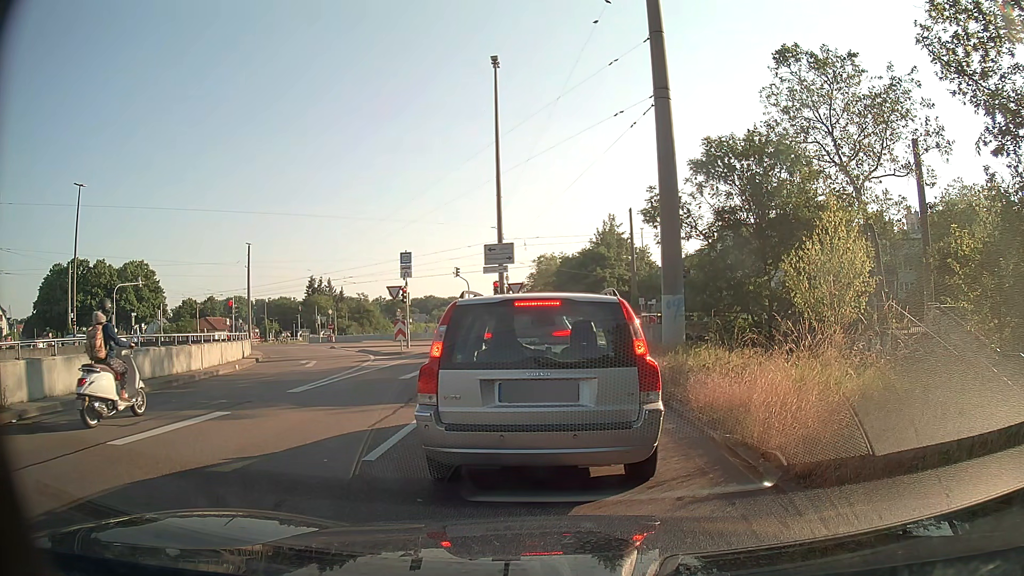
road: trunk_link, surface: asphalt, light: Day
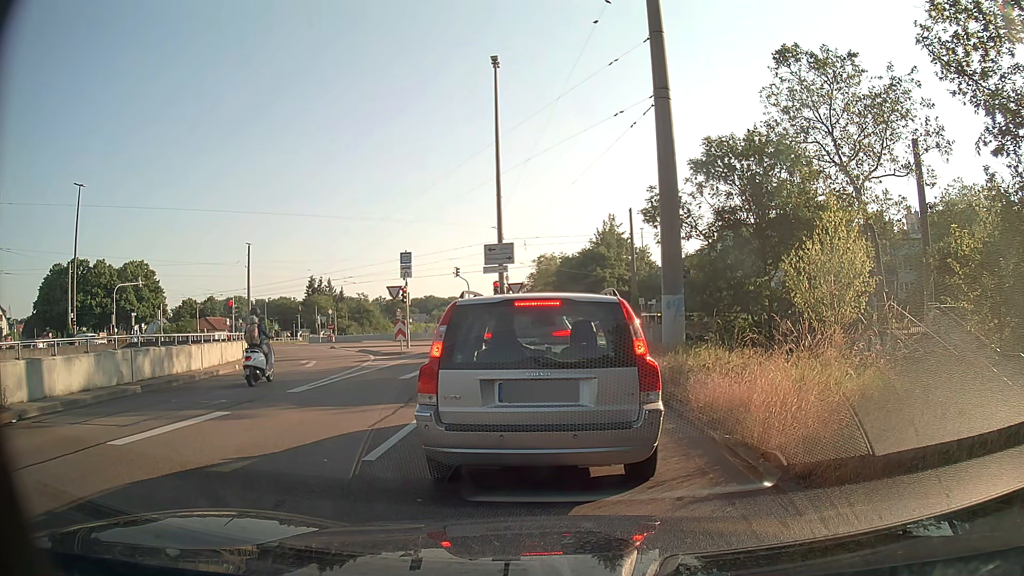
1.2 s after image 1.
(0.0, 0.0) m; 0°
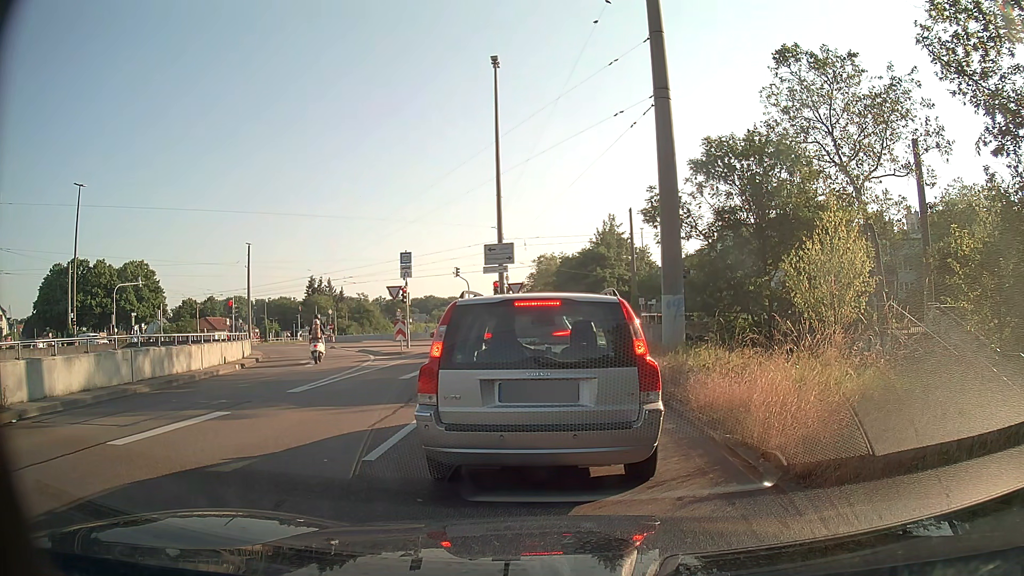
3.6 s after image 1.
(0.0, 0.0) m; 0°
